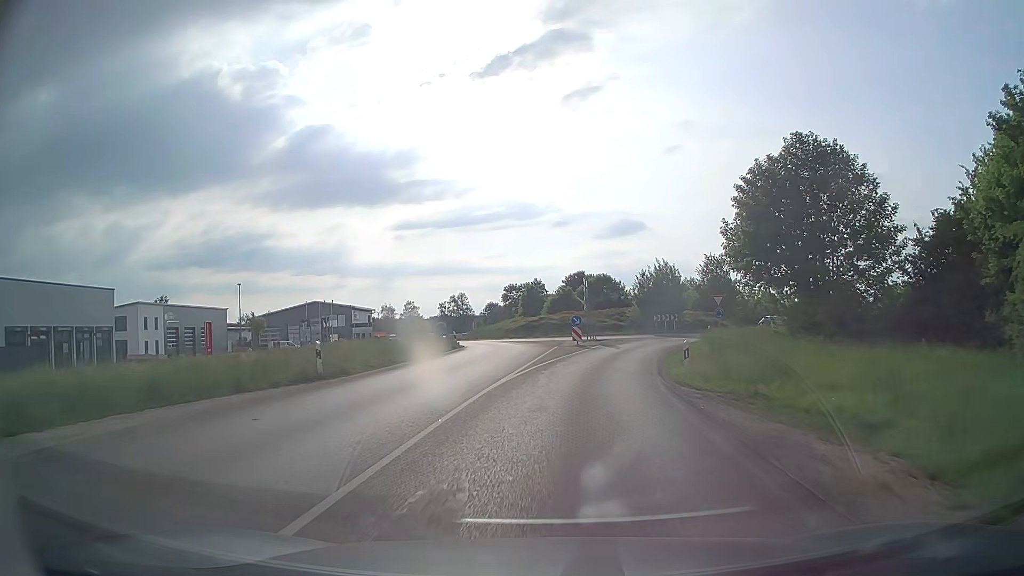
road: secondary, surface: asphalt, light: Day
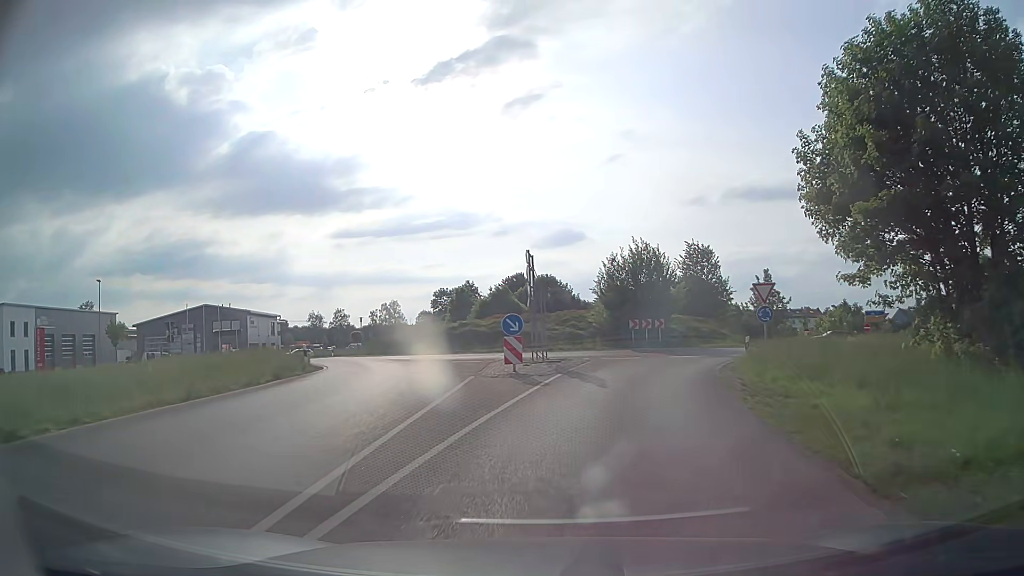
(+0.8, +18.0) m; +5°
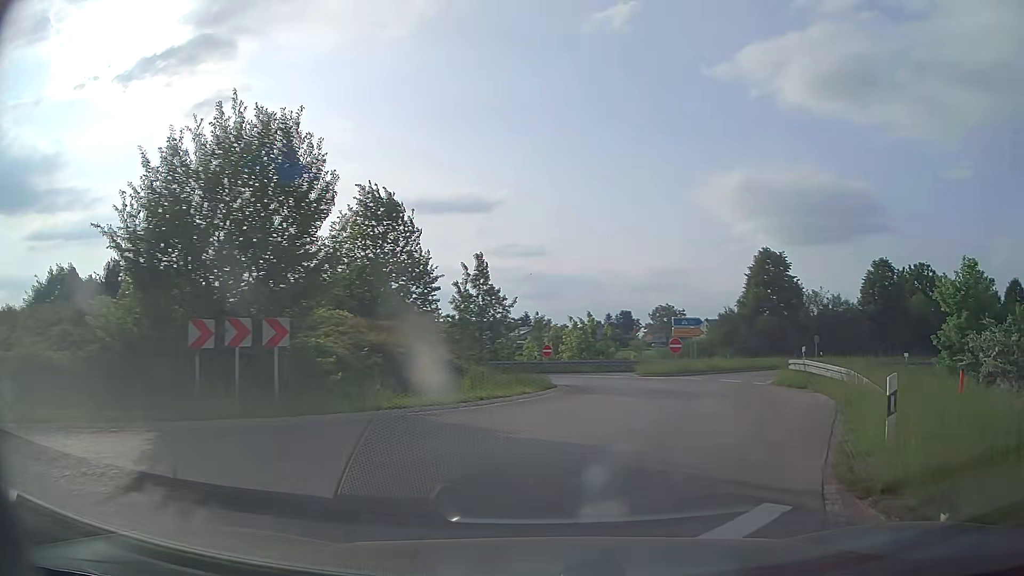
(+4.0, +24.4) m; +27°
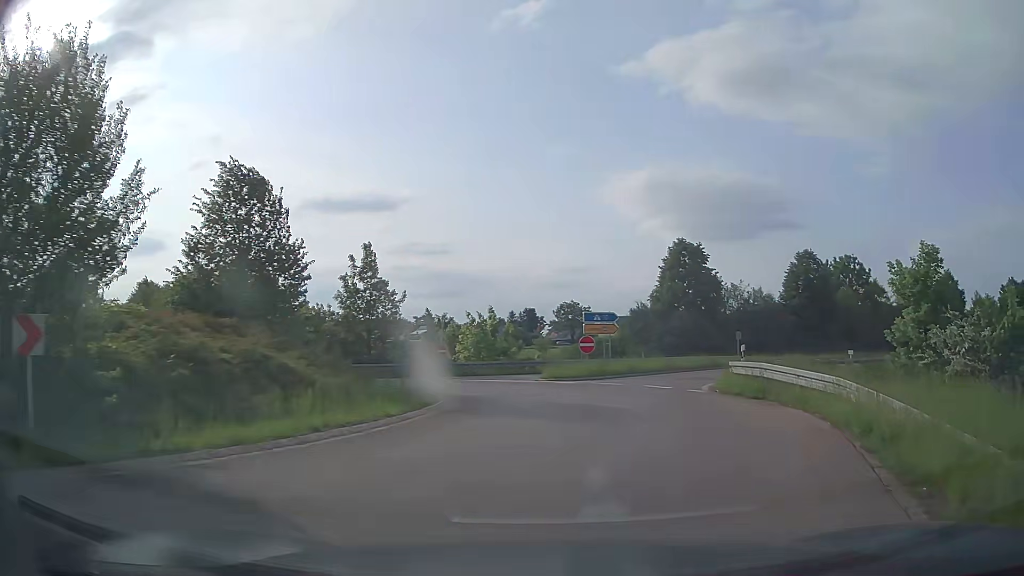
(+0.4, +4.5) m; +9°
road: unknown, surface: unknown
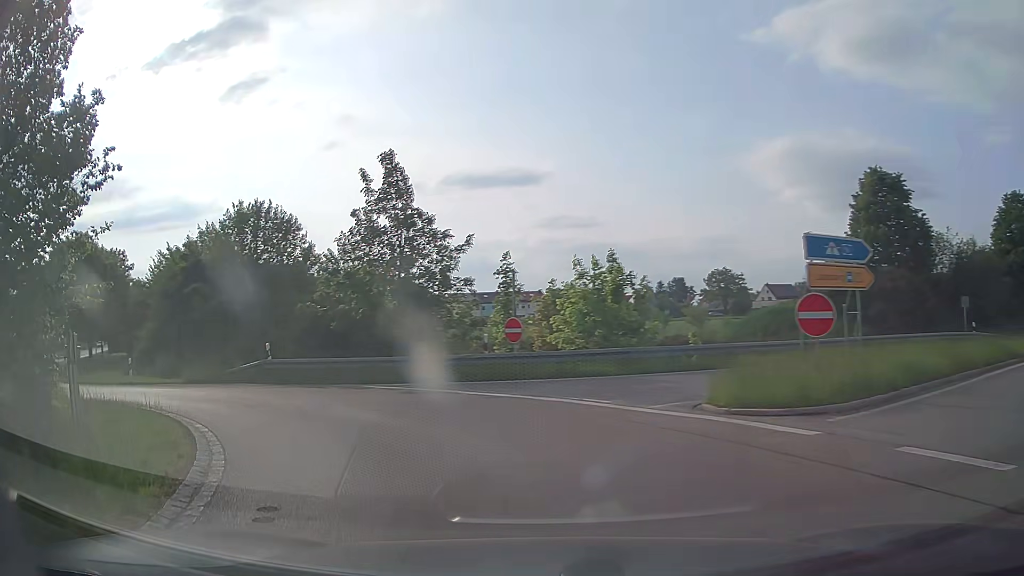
(0.0, +17.5) m; -12°
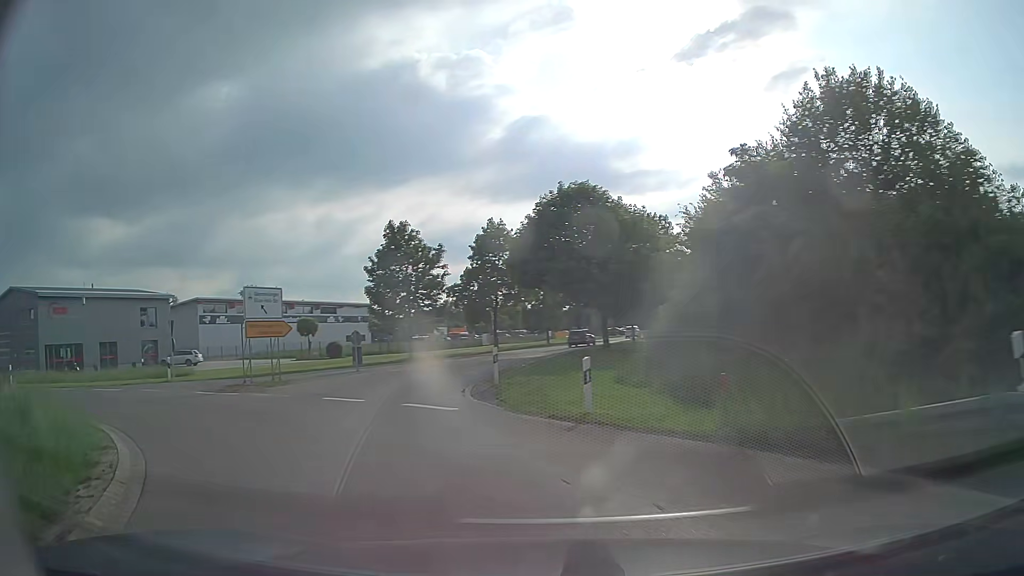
(-7.3, +15.6) m; -49°
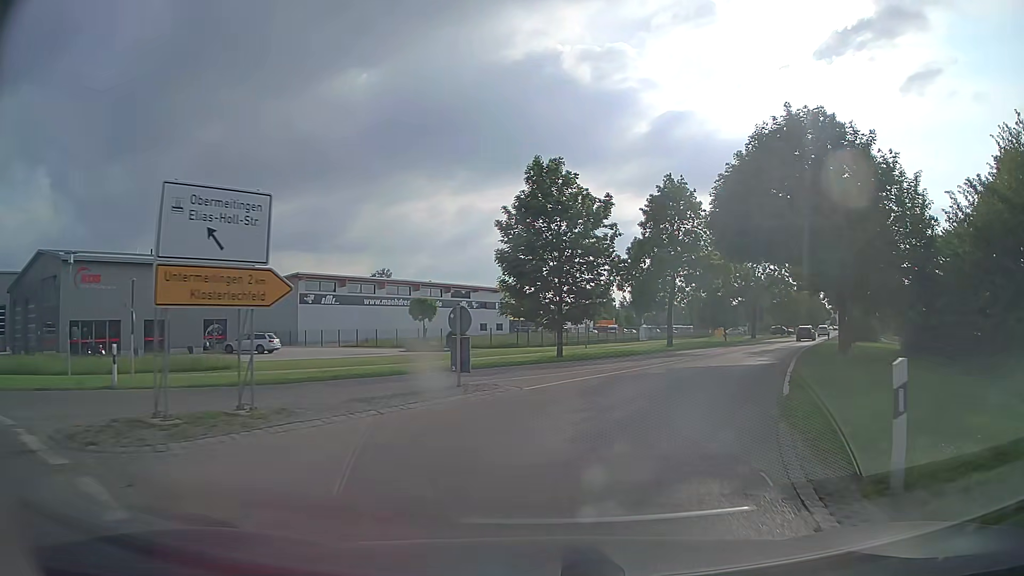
(-3.1, +14.3) m; -14°
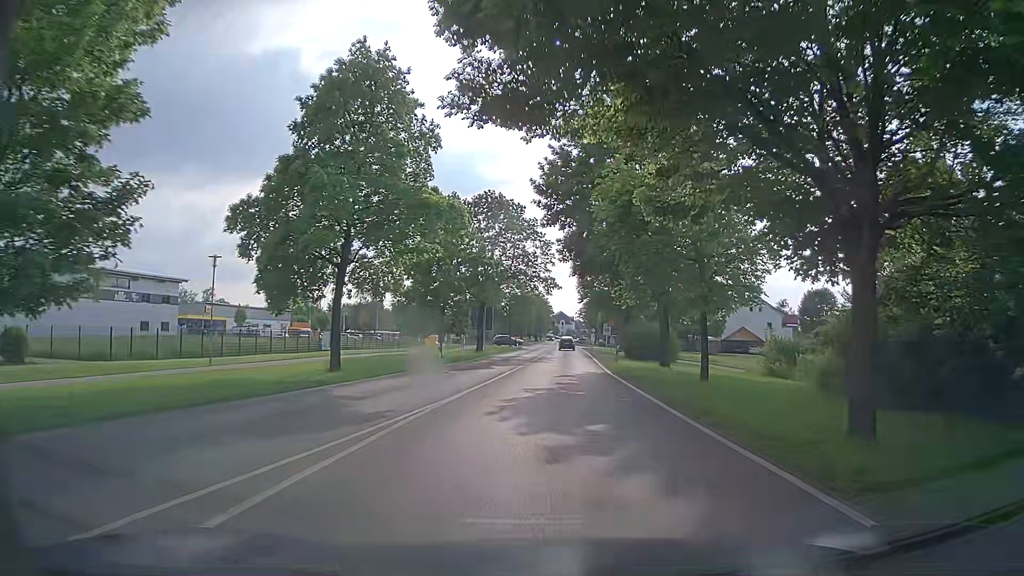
(+5.4, +22.0) m; +25°
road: tertiary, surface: asphalt
(0, +10) (+1, +20) (+1, +30) (+2, +40) (+2, +50) (+3, +60) (+3, +70) (+3, +80) (+4, +90) (+4, +100) m
